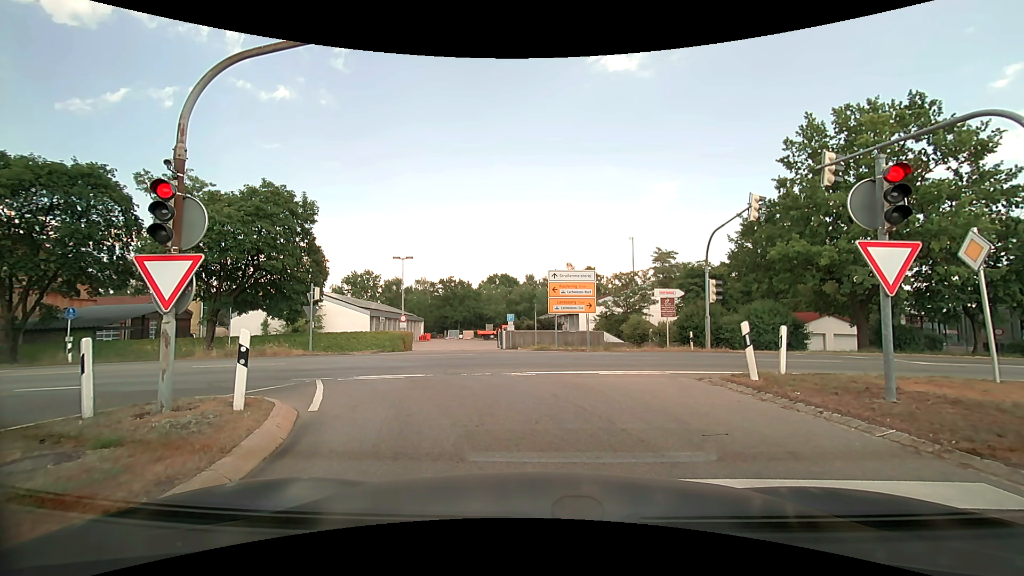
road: motorway_link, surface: asphalt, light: Day
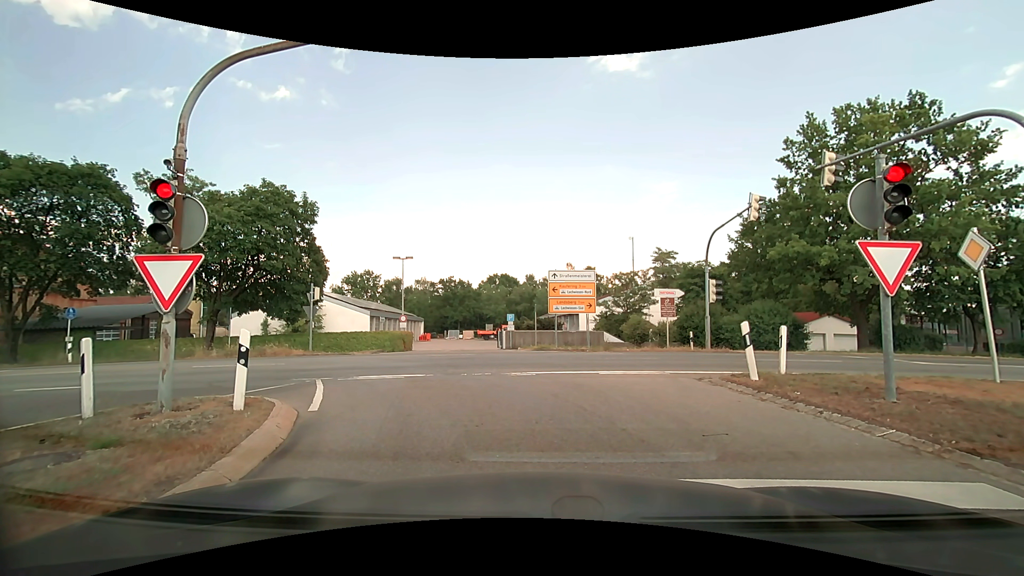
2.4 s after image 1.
(0.0, 0.0) m; 0°
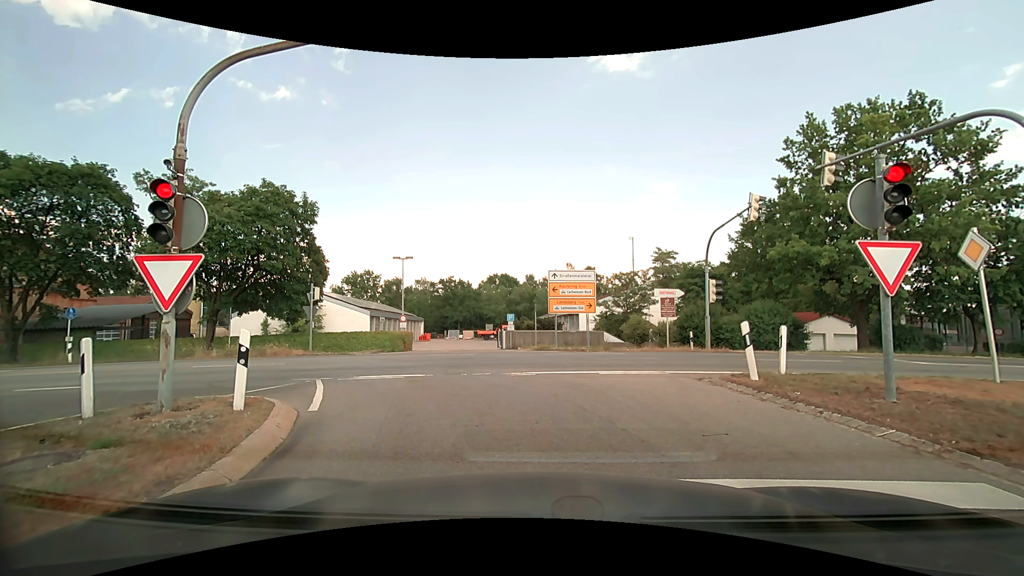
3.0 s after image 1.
(0.0, 0.0) m; 0°
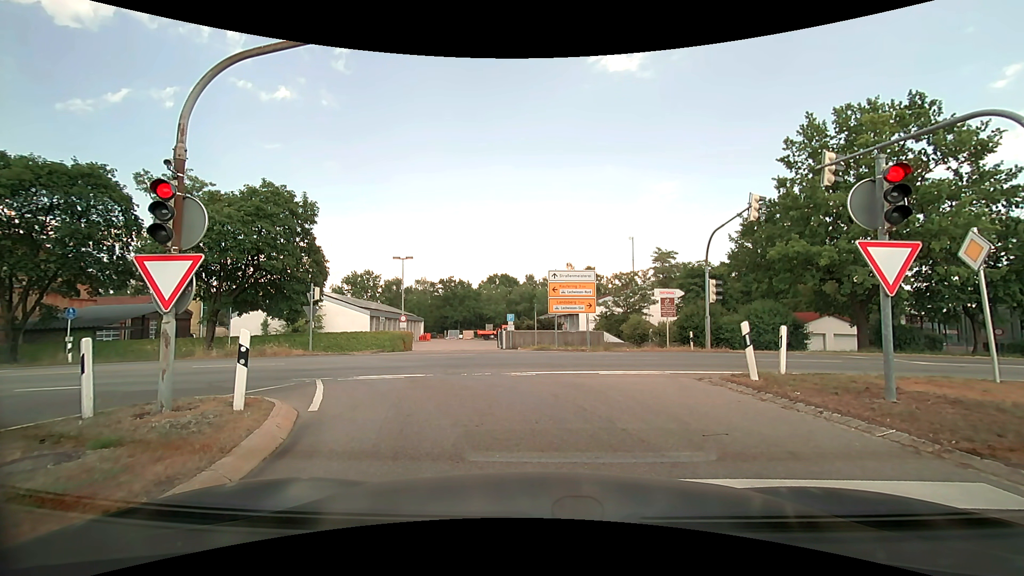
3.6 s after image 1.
(0.0, 0.0) m; 0°
